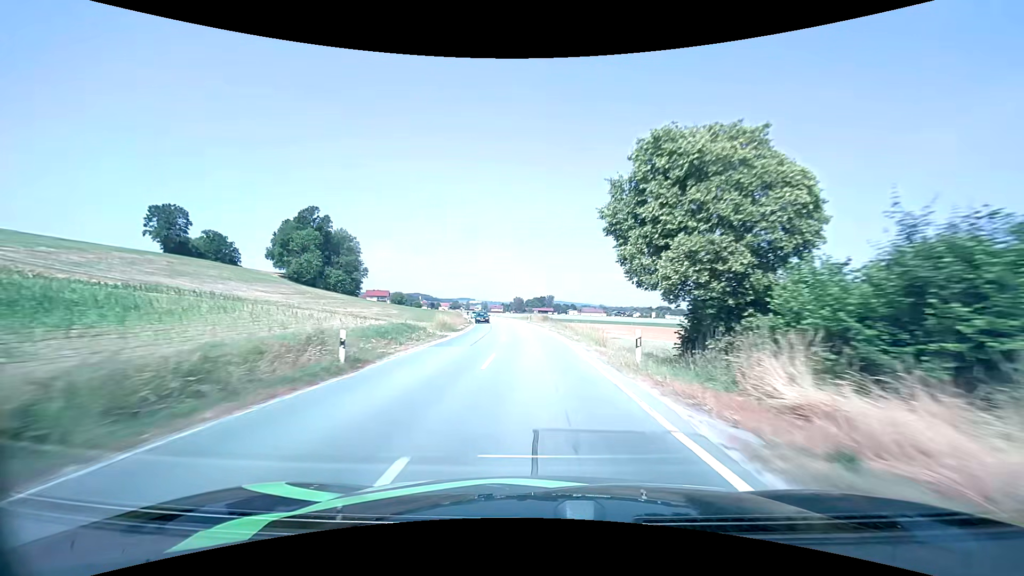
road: secondary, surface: asphalt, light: Day
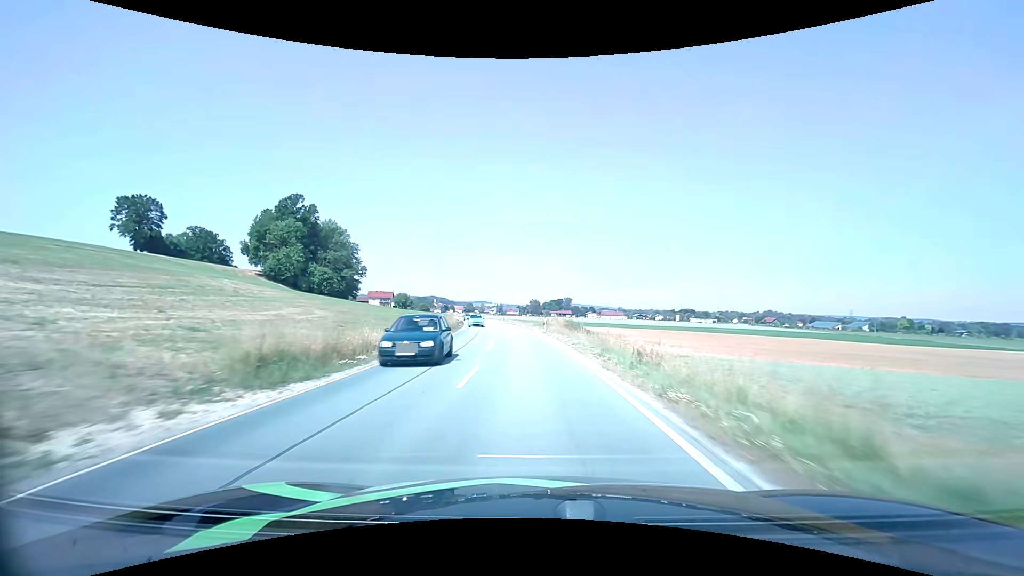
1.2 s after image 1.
(-0.3, +24.8) m; -2°
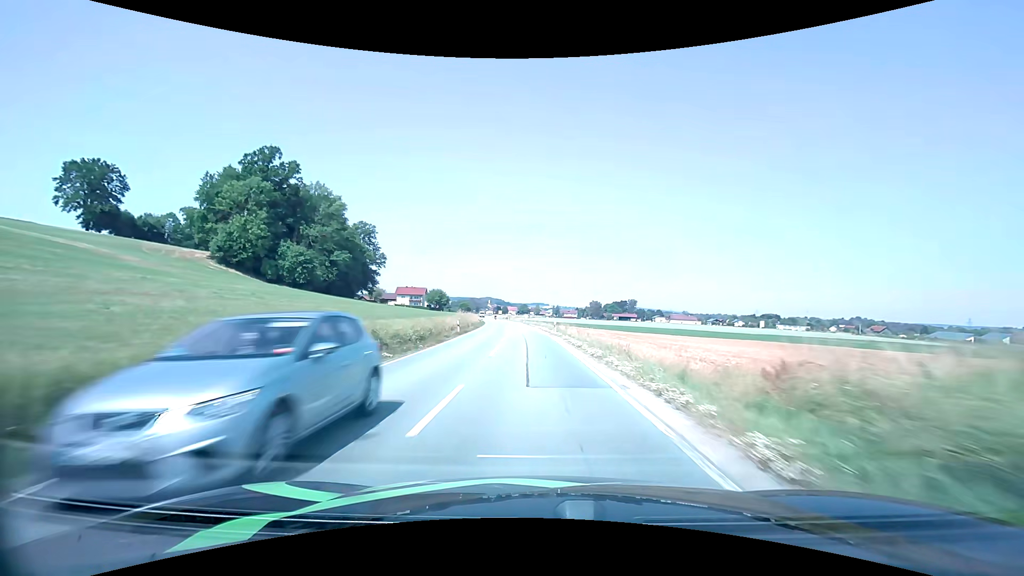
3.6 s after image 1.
(-3.0, +49.3) m; -6°
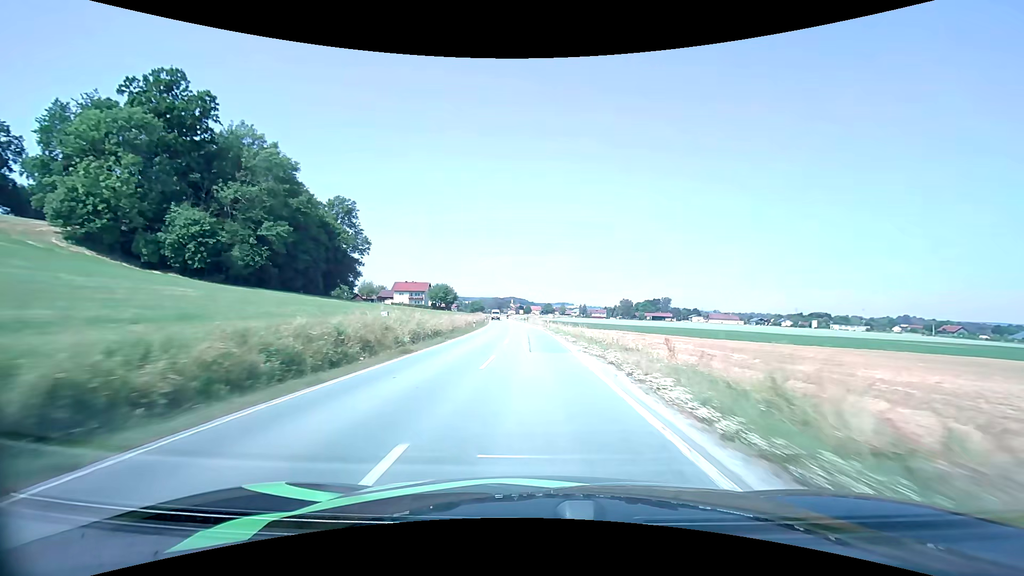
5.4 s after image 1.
(-1.0, +38.2) m; -3°
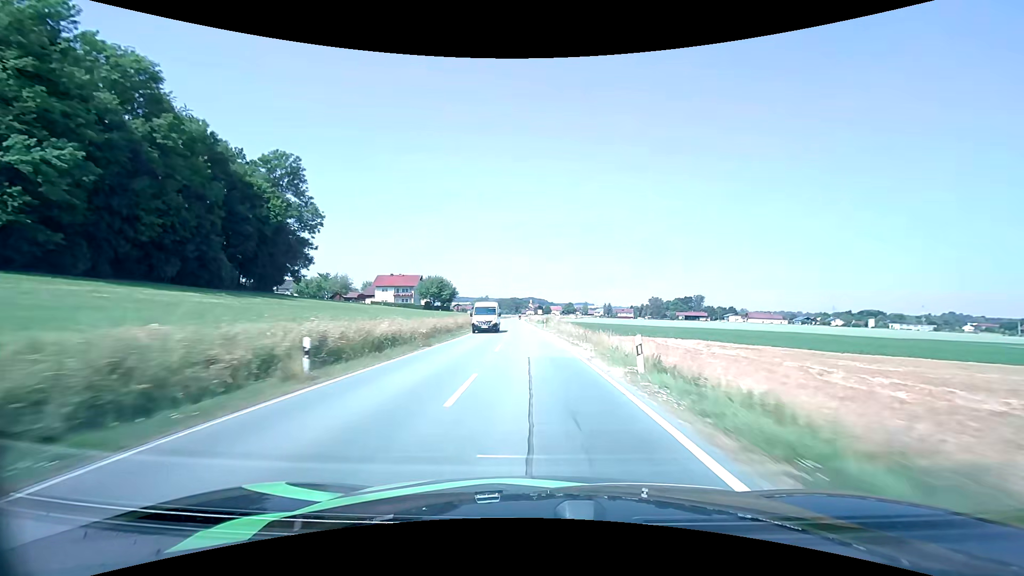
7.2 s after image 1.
(-0.9, +39.4) m; -2°
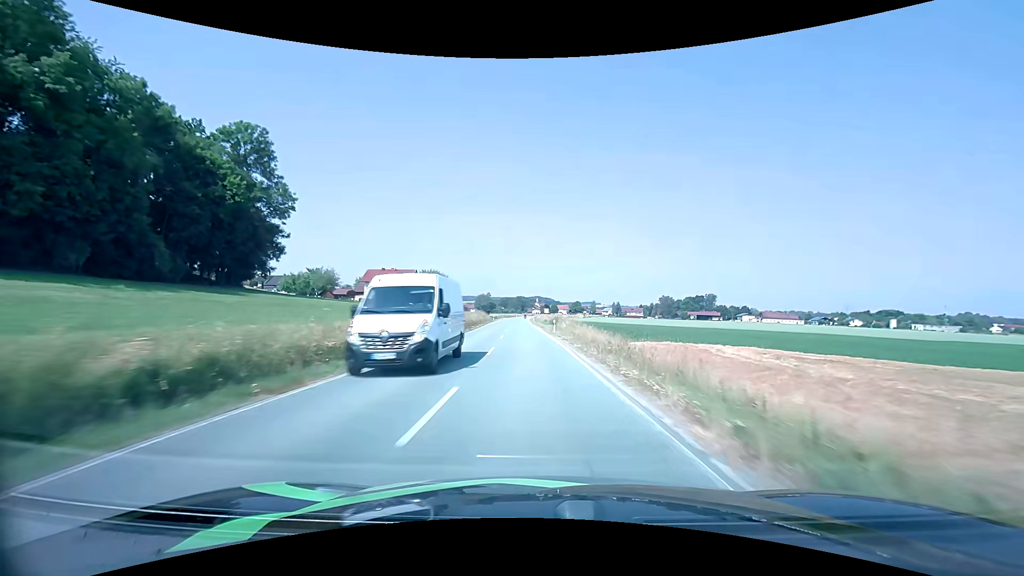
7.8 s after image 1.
(-0.1, +13.4) m; -1°
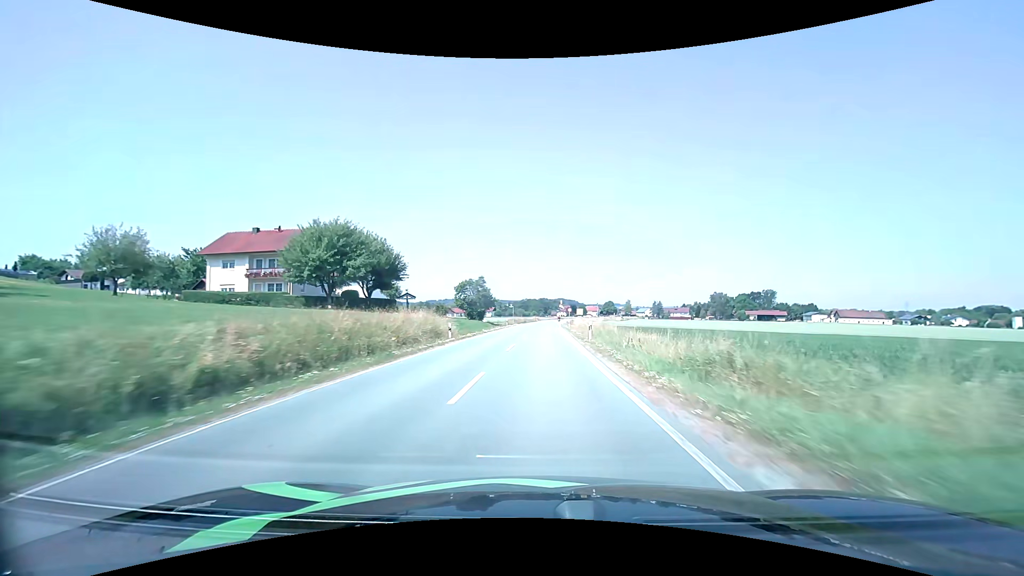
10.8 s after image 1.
(-2.4, +66.5) m; -3°
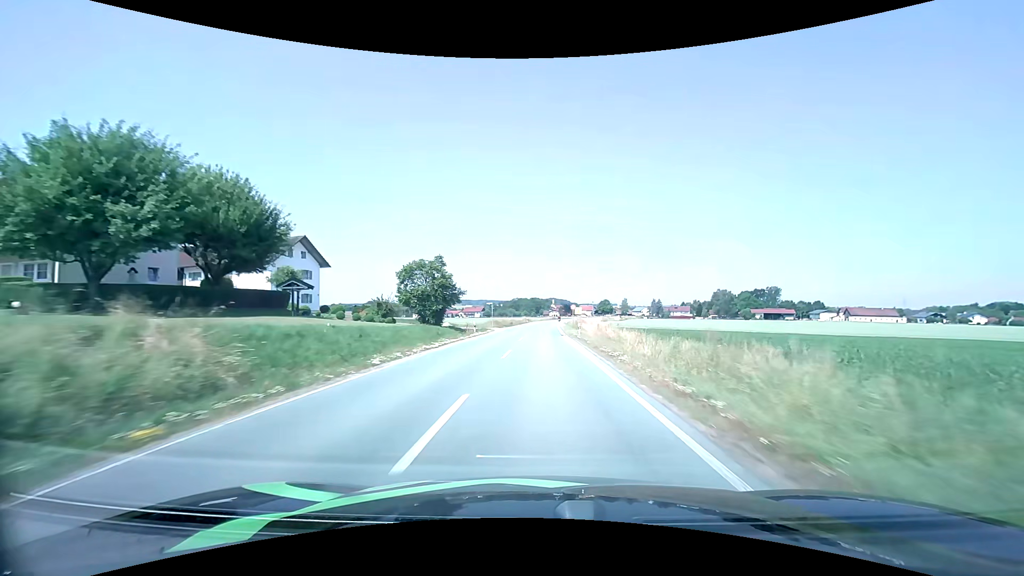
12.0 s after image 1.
(+0.2, +25.9) m; +1°
(0, +10) (0, +20) (0, +30) (+1, +40) (+1, +50) (+1, +60) (+1, +70) (+2, +80) (+2, +90) (+3, +100) m
